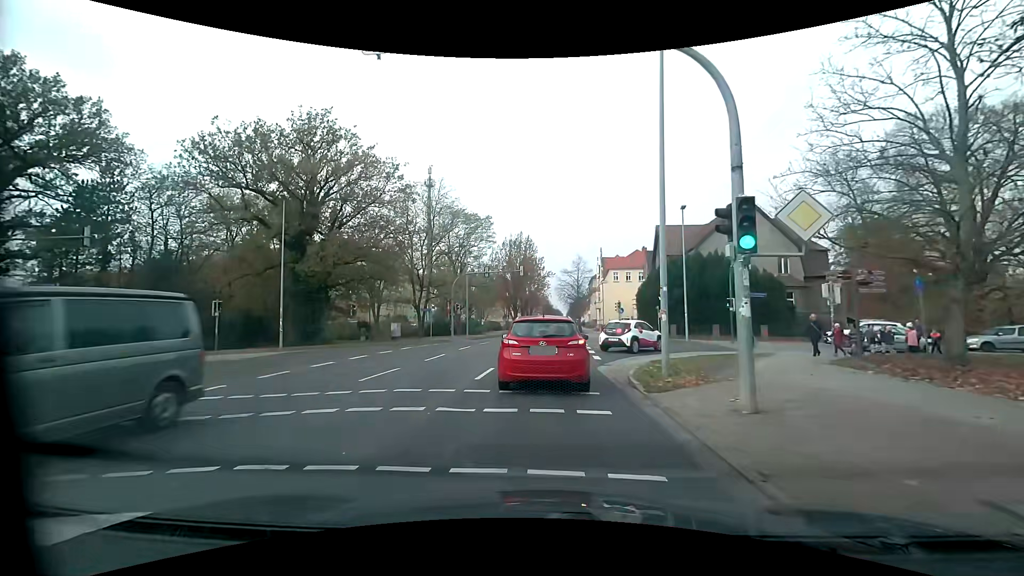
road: residential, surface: asphalt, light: Day
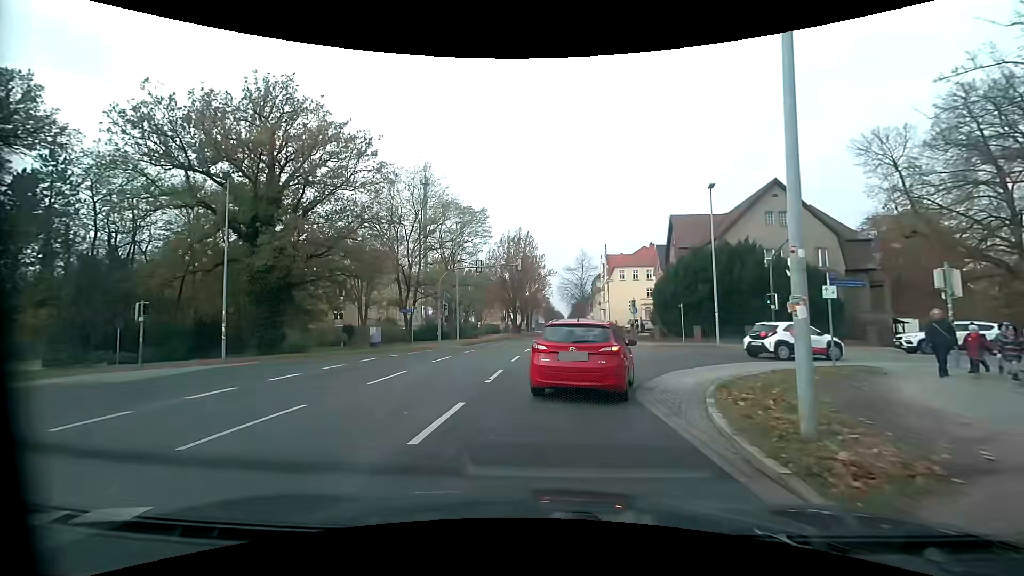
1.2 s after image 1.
(0.0, +6.2) m; -1°
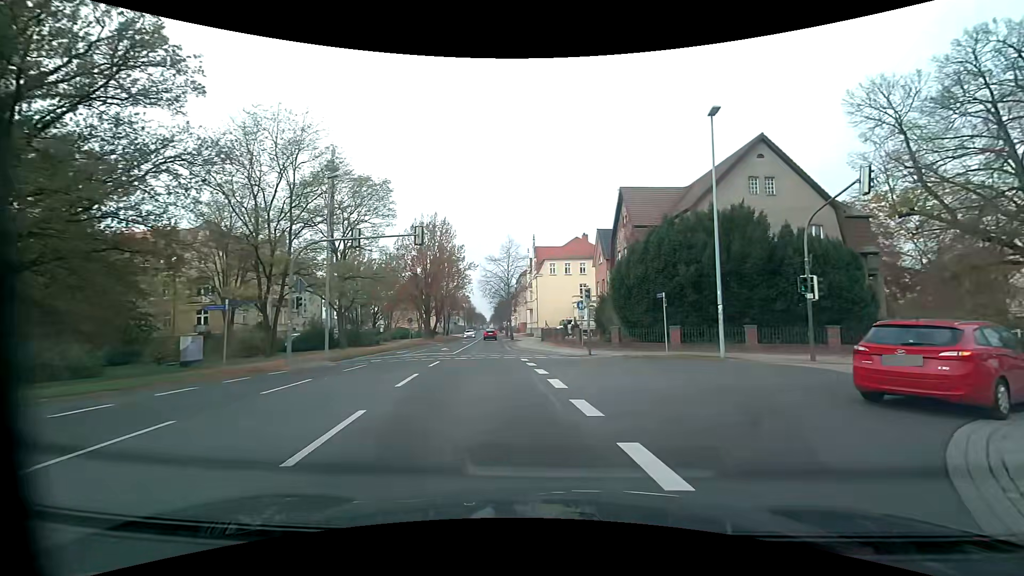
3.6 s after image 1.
(+0.7, +12.7) m; +10°
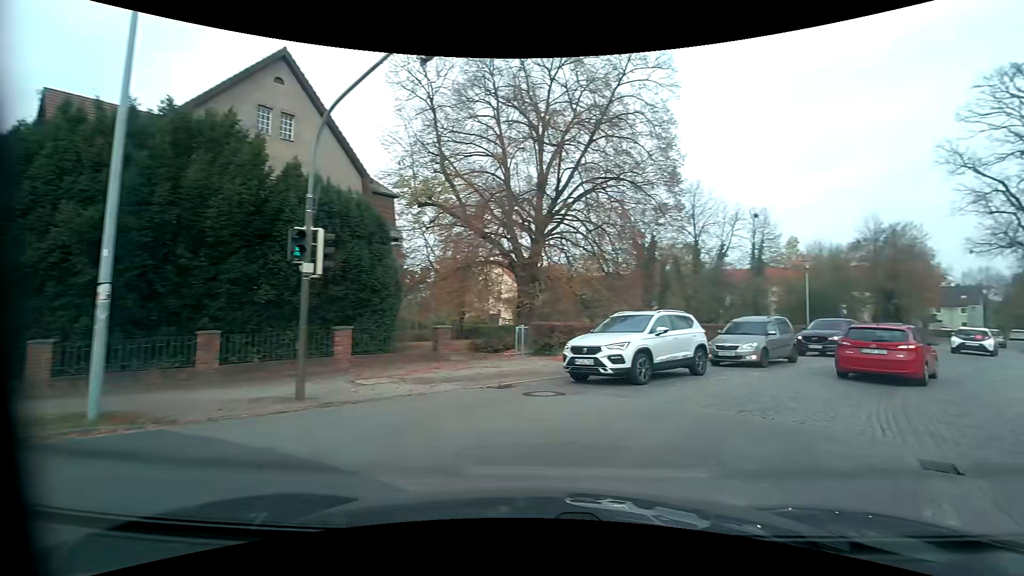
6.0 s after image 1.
(+4.5, +10.9) m; +51°
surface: sett
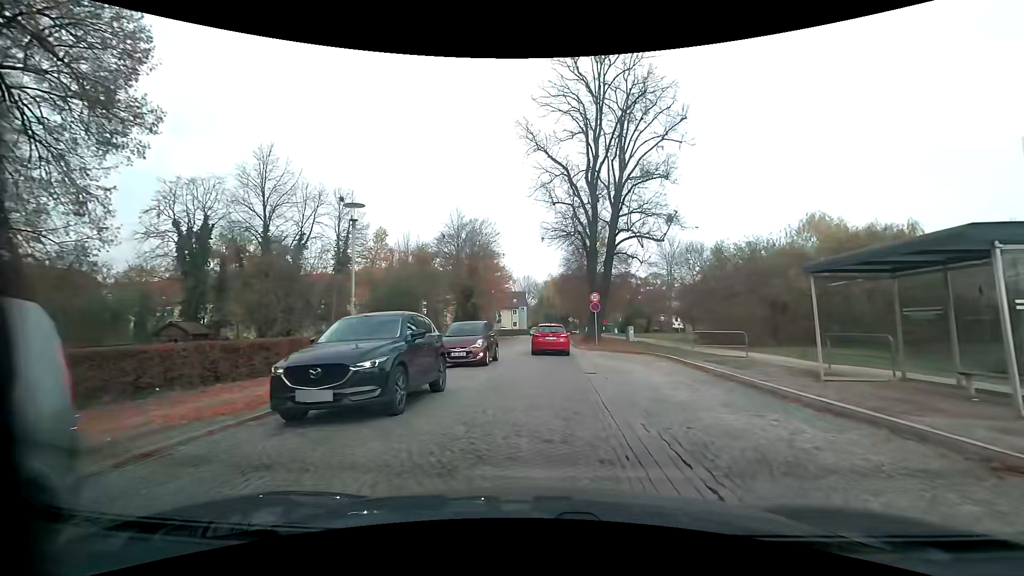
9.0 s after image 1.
(+7.9, +15.2) m; +41°
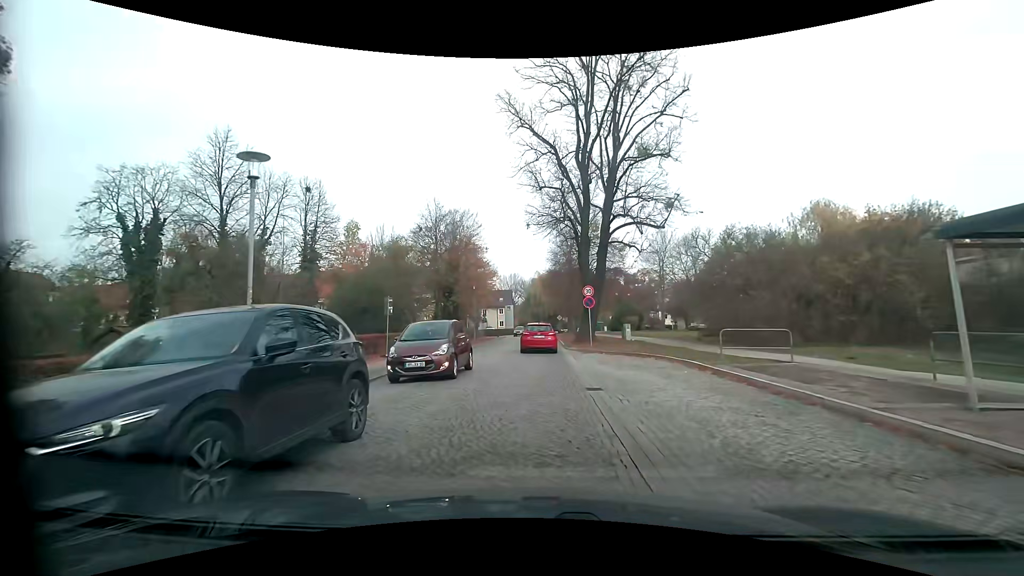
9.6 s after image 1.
(+0.1, +4.2) m; +3°
